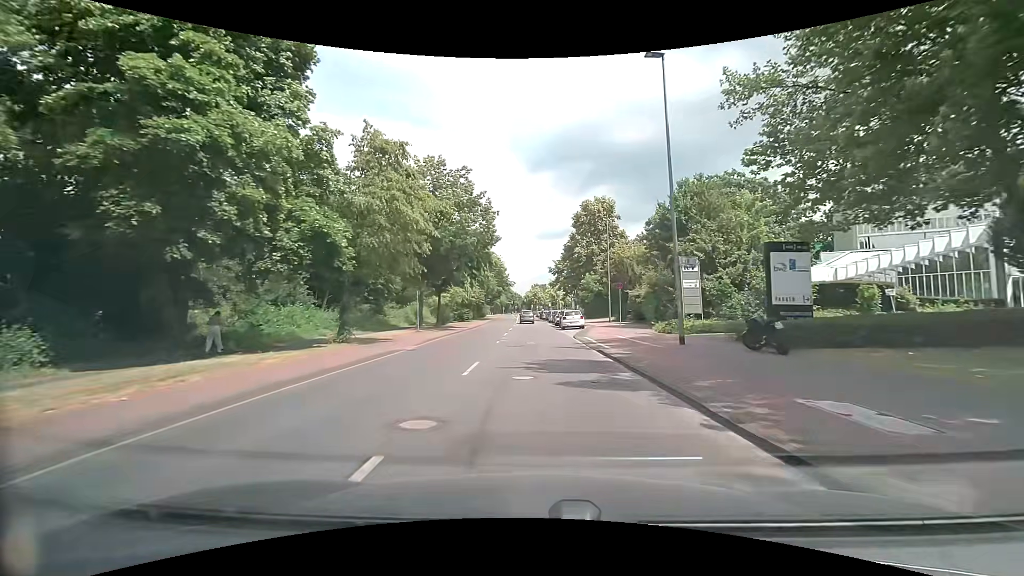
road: tertiary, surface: asphalt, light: Day
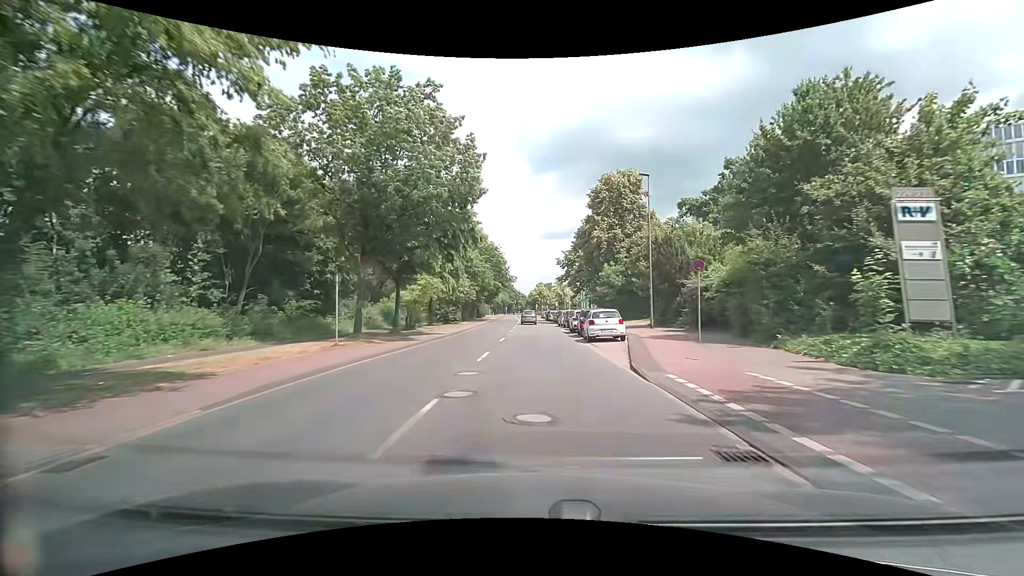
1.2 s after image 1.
(-0.1, +15.4) m; 0°
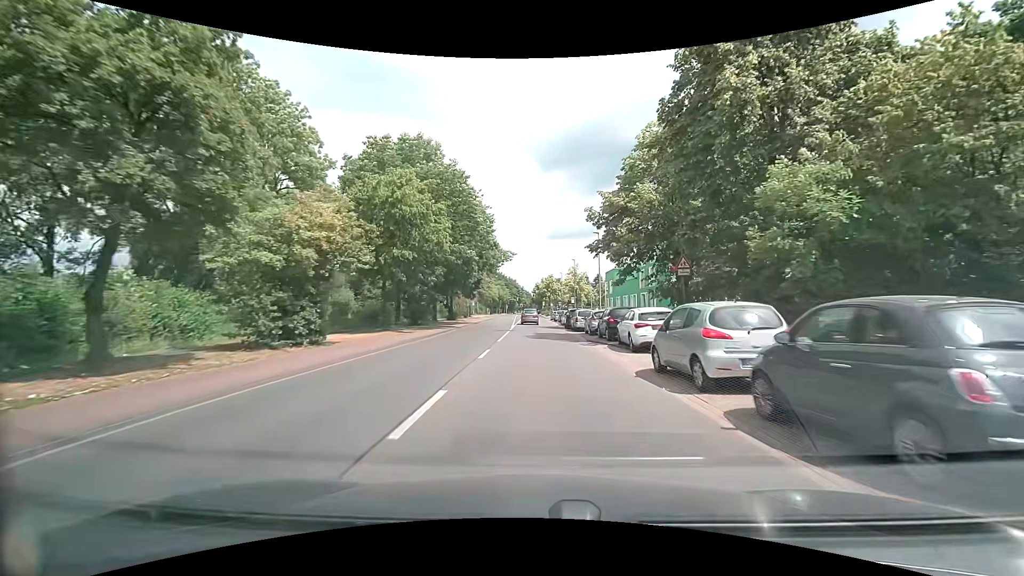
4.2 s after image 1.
(-0.4, +38.2) m; -1°
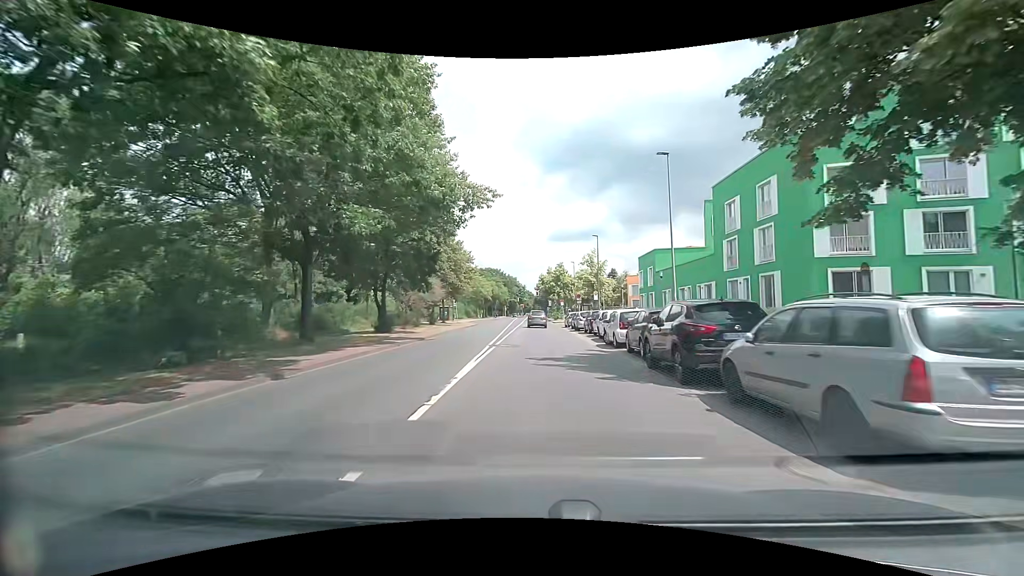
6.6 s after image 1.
(+0.1, +29.4) m; -1°
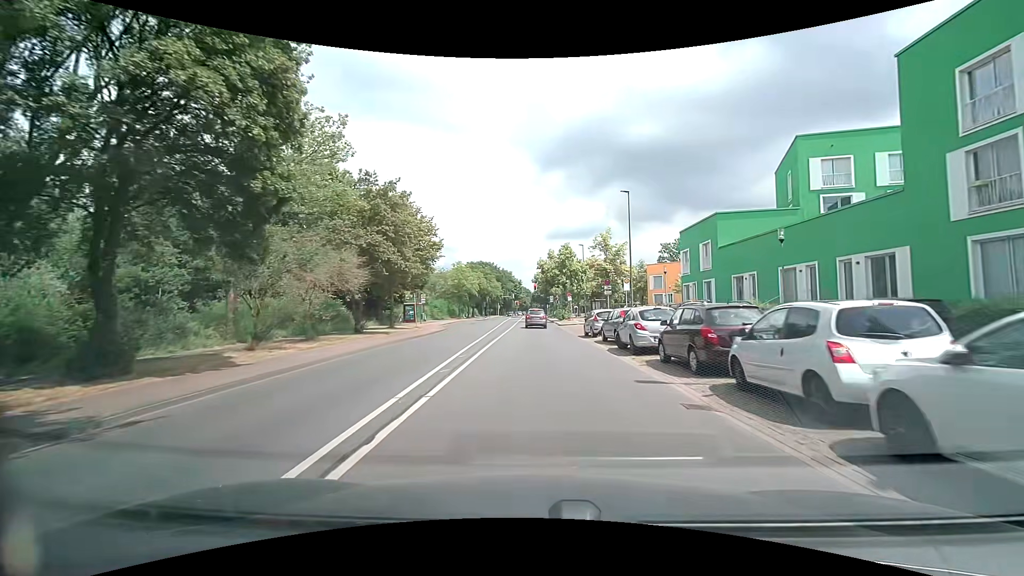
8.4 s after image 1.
(+0.4, +21.5) m; +1°
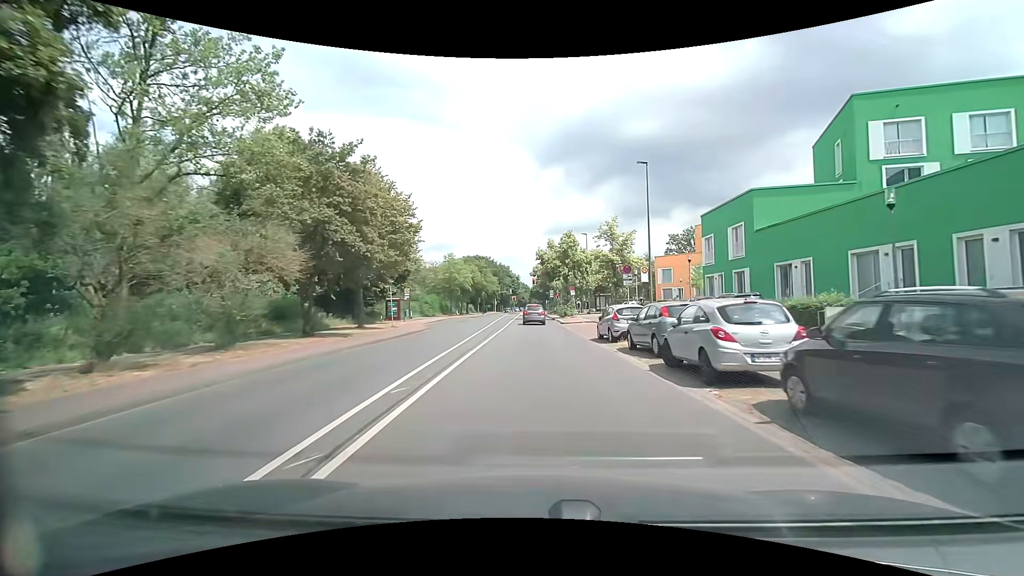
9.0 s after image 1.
(+0.1, +6.7) m; +1°
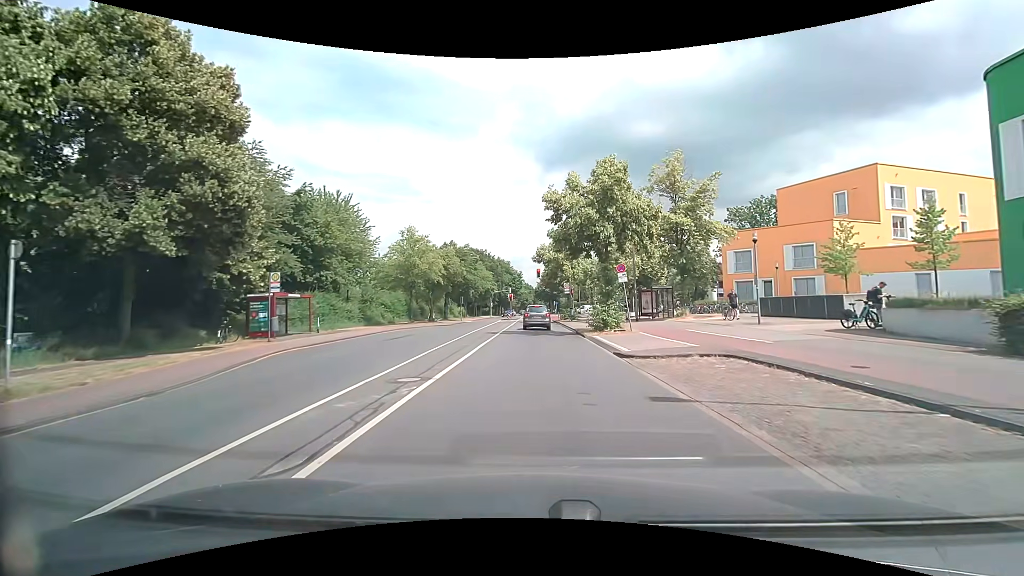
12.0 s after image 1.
(-0.2, +26.8) m; -1°
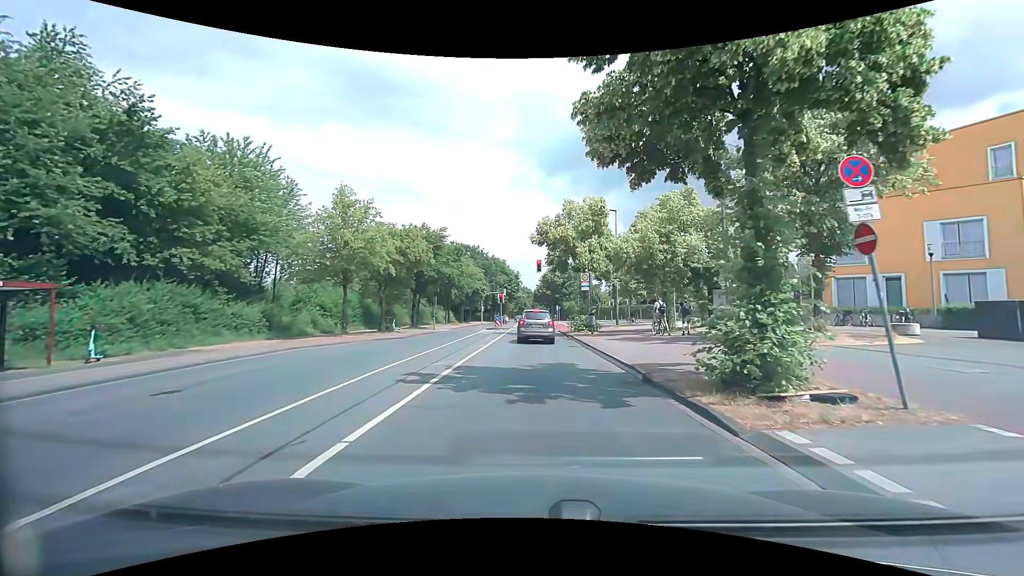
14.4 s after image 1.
(0.0, +17.1) m; 0°
